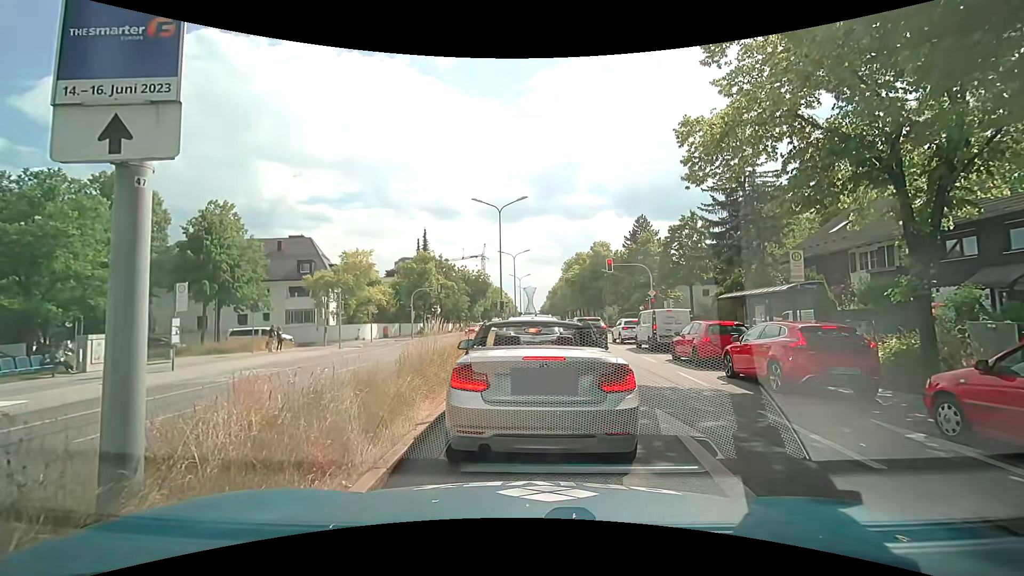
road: primary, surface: asphalt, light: Day
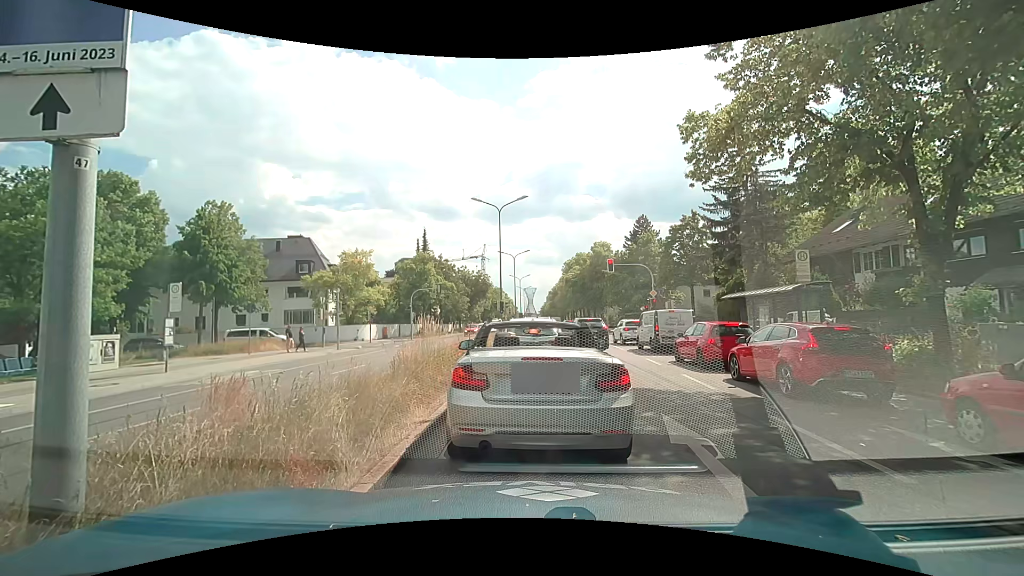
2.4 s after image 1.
(0.0, +0.4) m; 0°
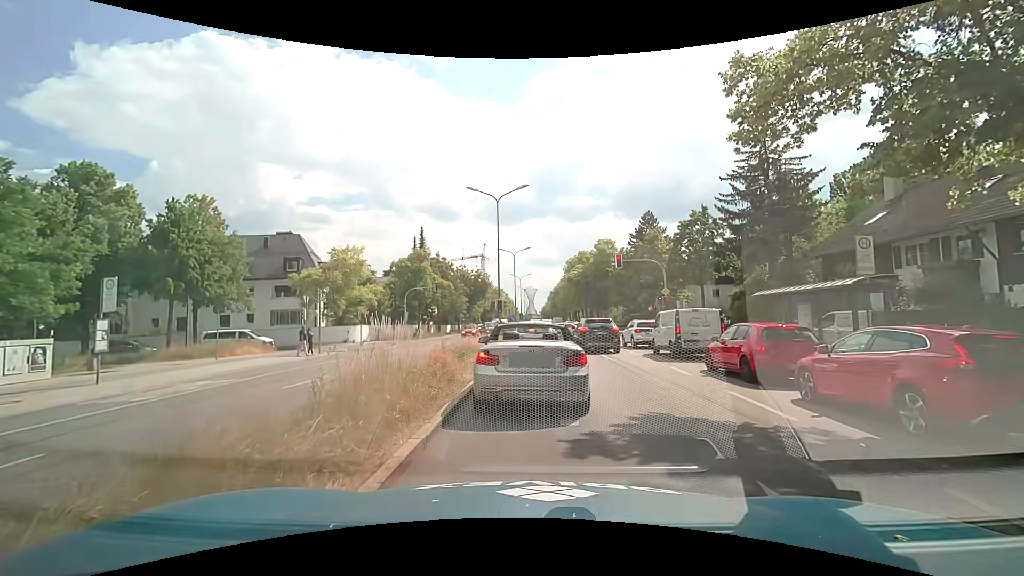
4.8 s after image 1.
(+0.1, +3.3) m; +2°
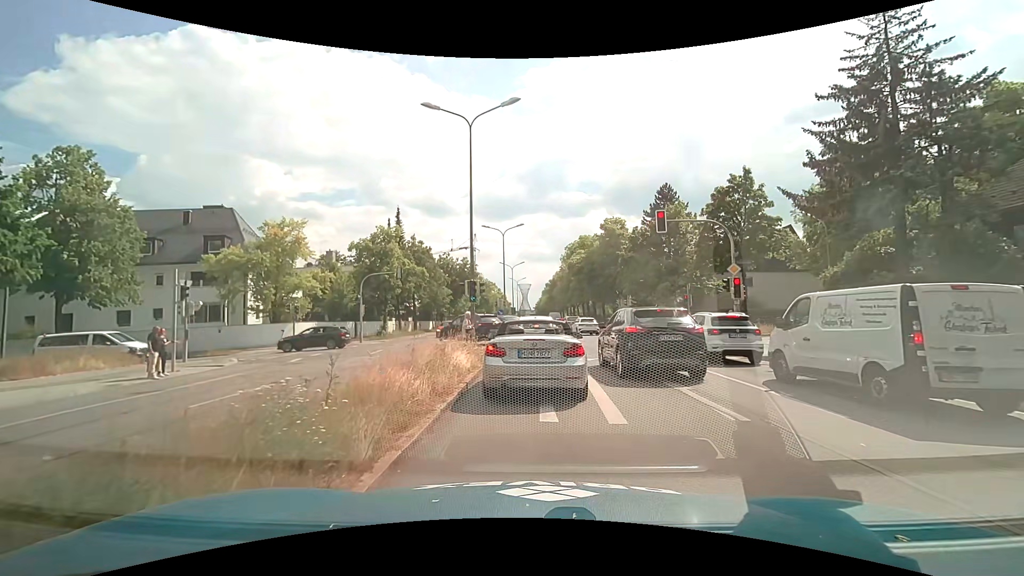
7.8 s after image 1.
(-0.1, +12.3) m; +1°
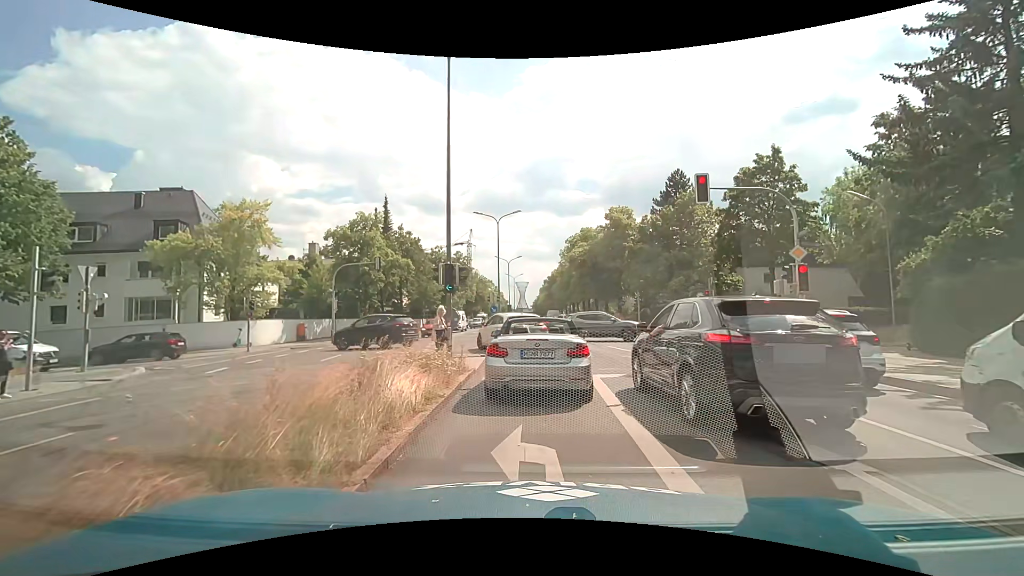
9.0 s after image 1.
(-0.1, +5.2) m; -1°
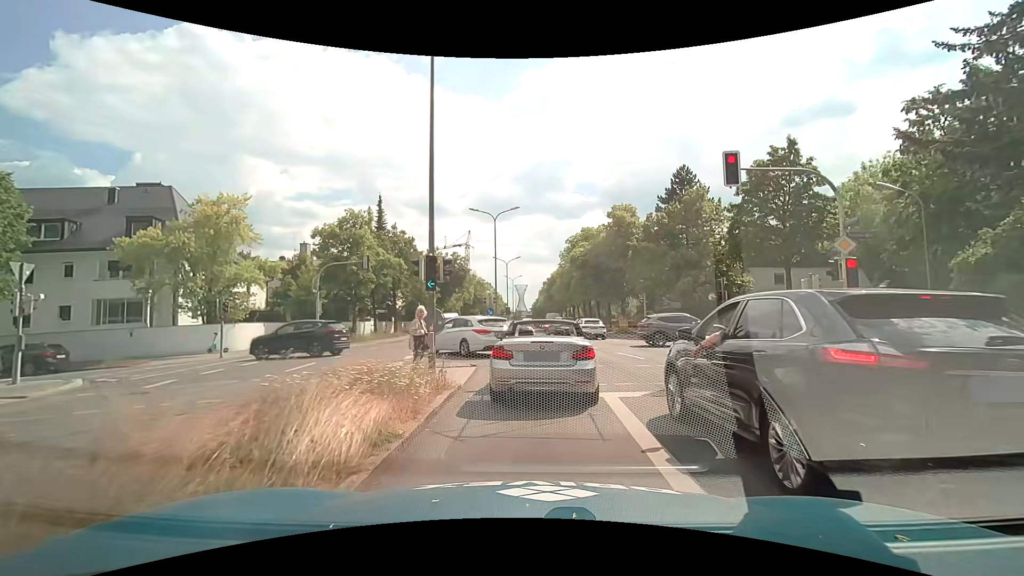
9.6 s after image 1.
(0.0, +2.5) m; 0°
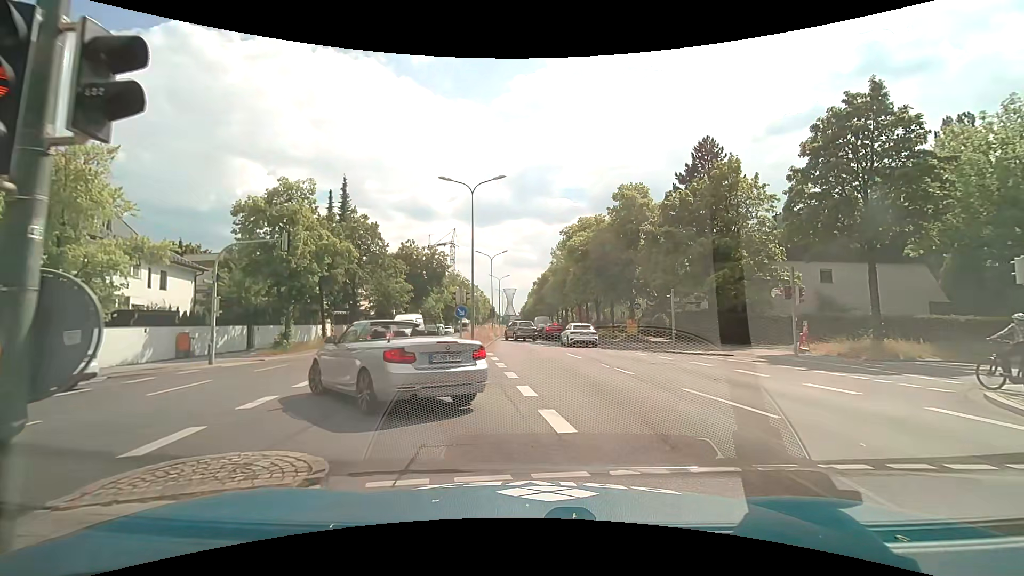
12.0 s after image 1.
(+0.1, +9.7) m; +2°
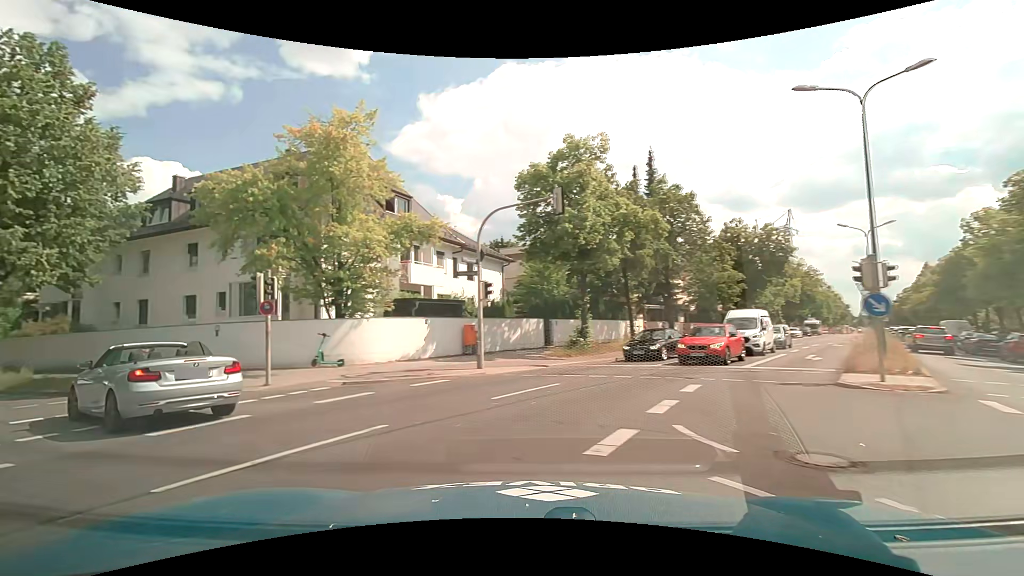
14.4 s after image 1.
(-2.0, +9.8) m; -35°
(-4, +9) (-12, +14) (-22, +18) (-31, +21) (-41, +23) (-51, +26) (-60, +30) (-69, +34) (-78, +38) (-88, +40) m
